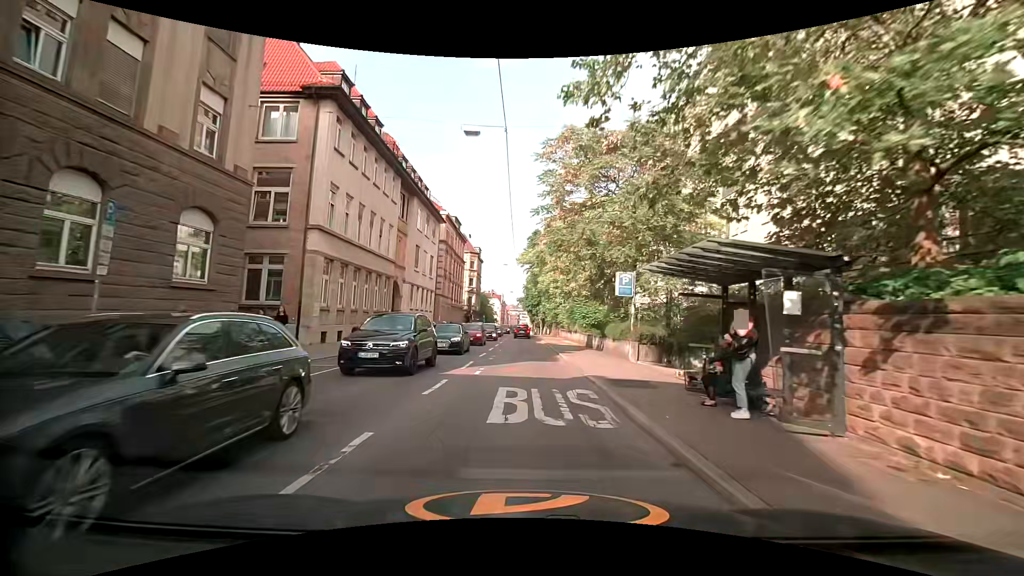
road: tertiary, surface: asphalt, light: Day
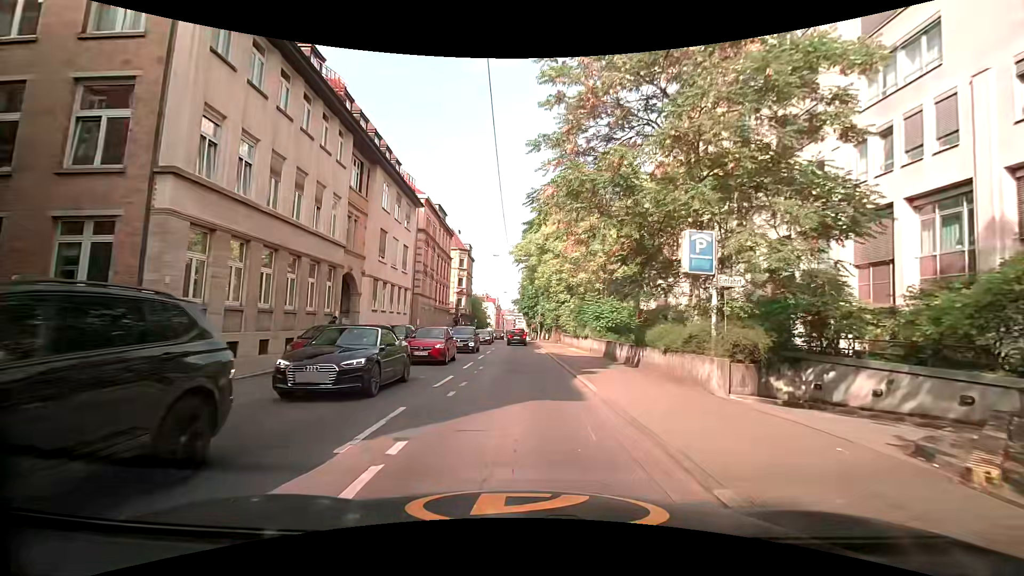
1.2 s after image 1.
(+0.1, +9.6) m; 0°
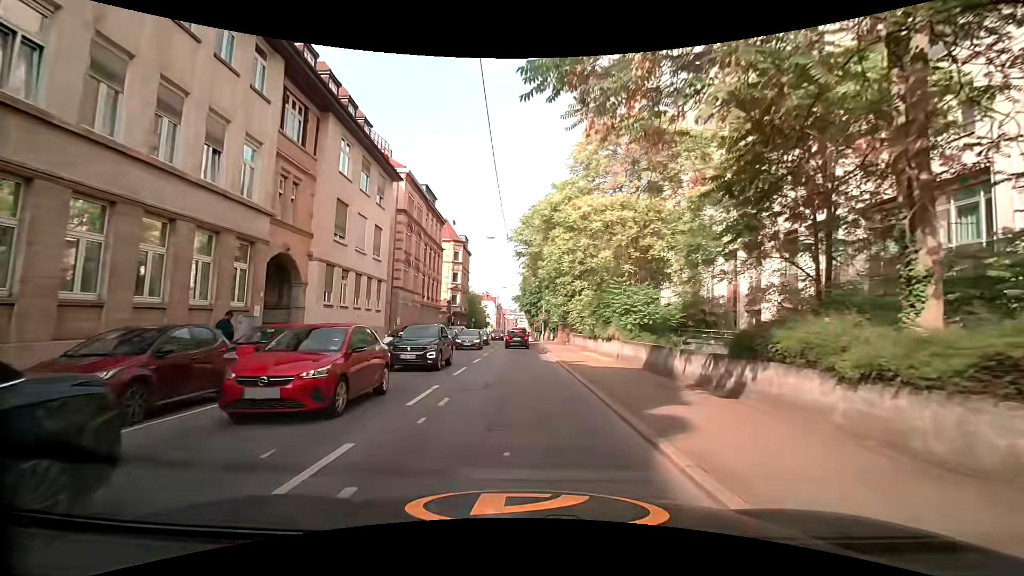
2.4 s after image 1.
(+0.1, +8.4) m; +1°
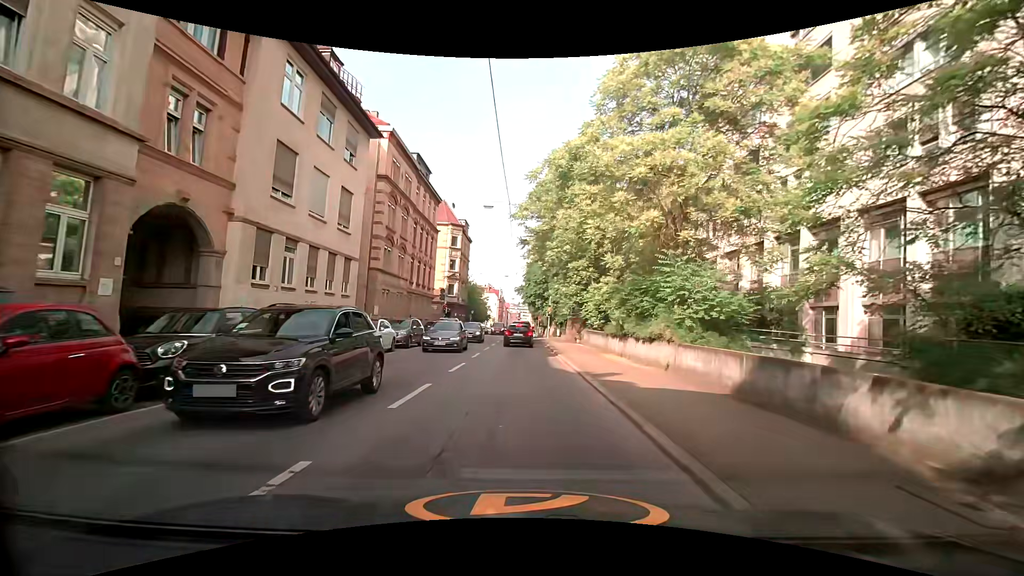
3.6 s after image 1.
(-0.1, +7.2) m; 0°
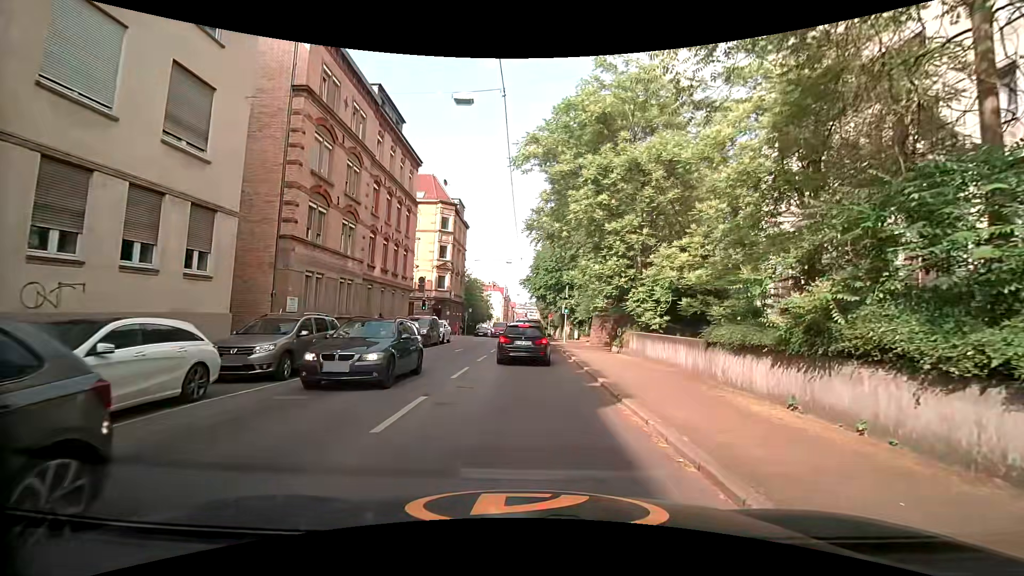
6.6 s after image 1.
(-0.1, +13.3) m; -1°
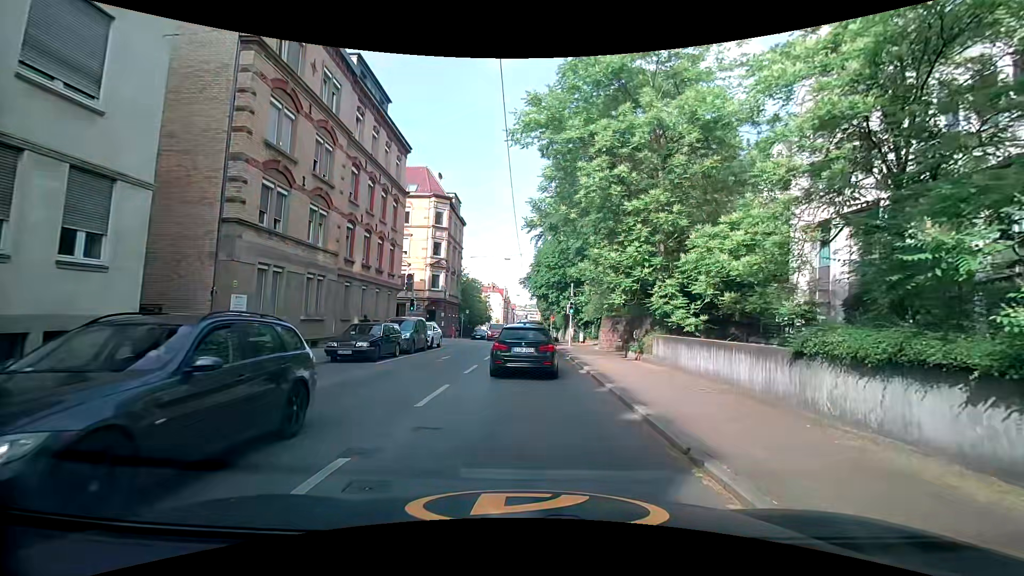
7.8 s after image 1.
(0.0, +4.0) m; 0°
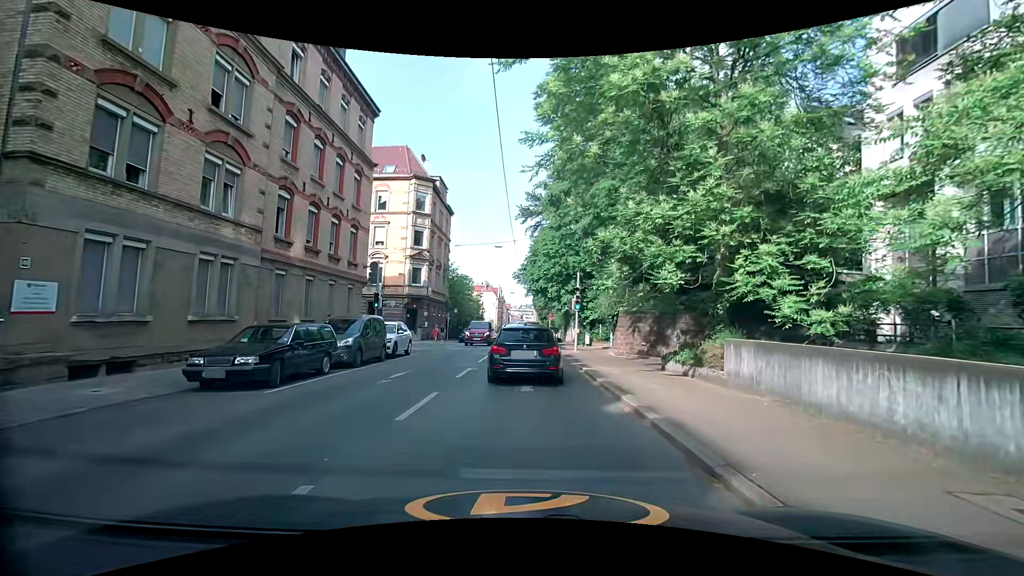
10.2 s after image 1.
(-0.1, +7.0) m; 0°
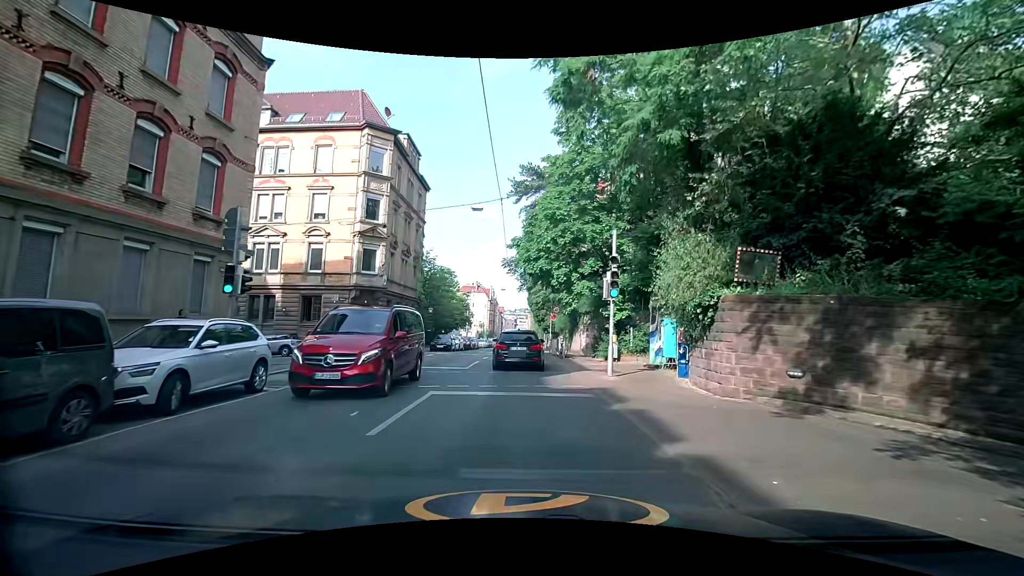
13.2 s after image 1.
(+0.2, +13.2) m; +2°
(0, +10) (0, +20) (-1, +30) (-1, +40) (-1, +50) (-1, +60) (-2, +70) (-2, +80) (-2, +90) (-2, +100) m
